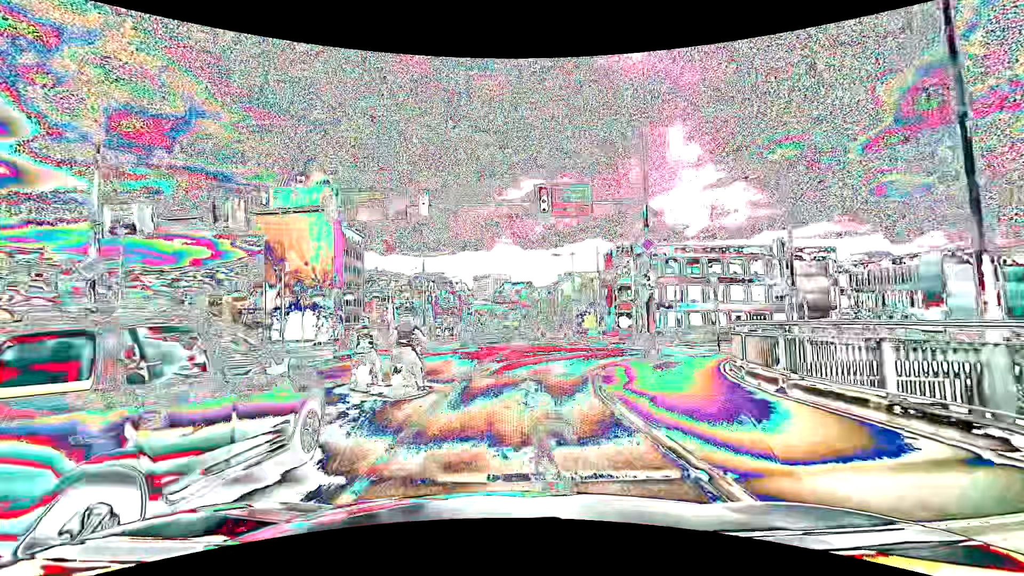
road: primary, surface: asphalt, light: Day
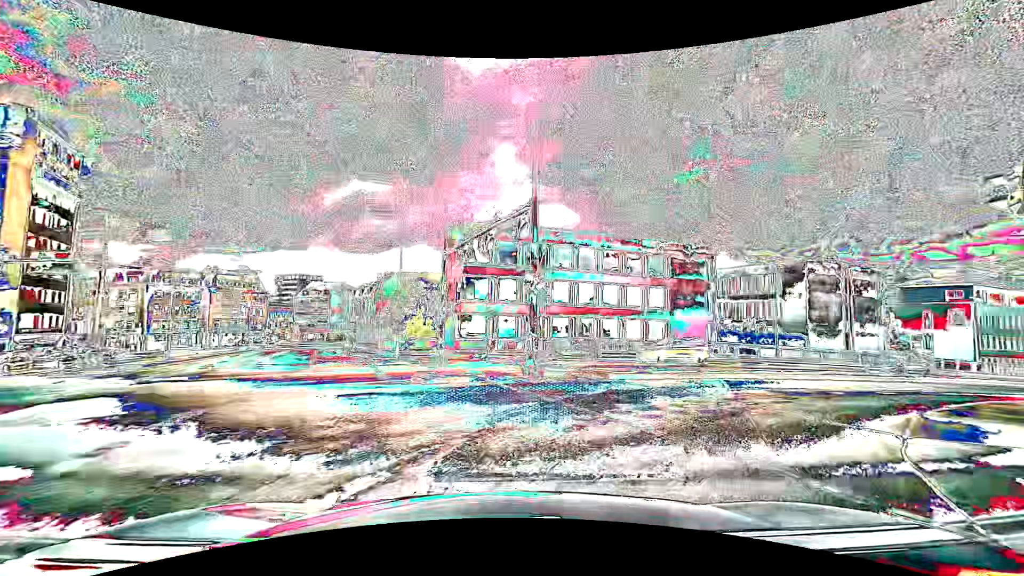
(+1.2, +18.8) m; +19°
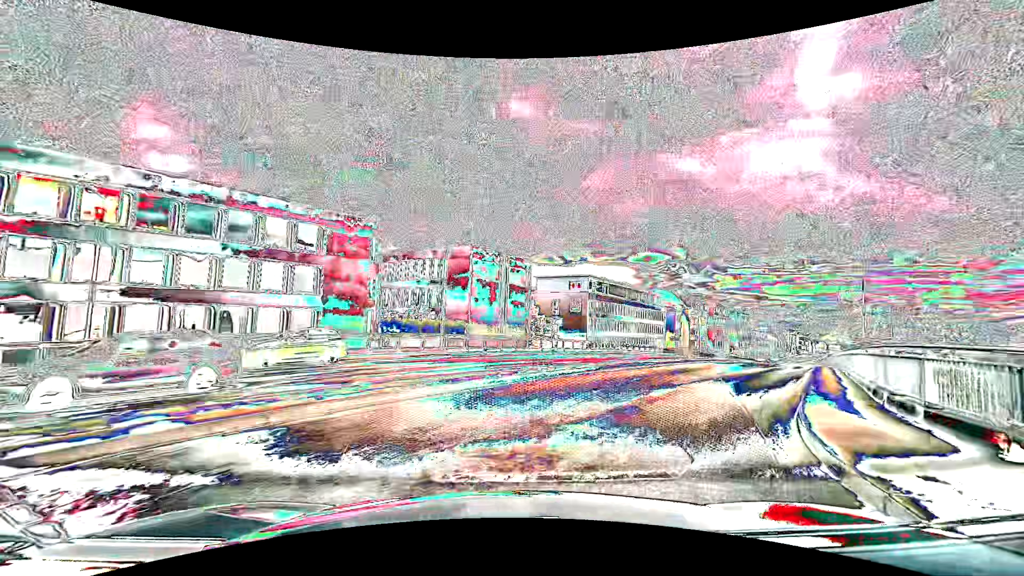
(+3.1, +9.6) m; +36°
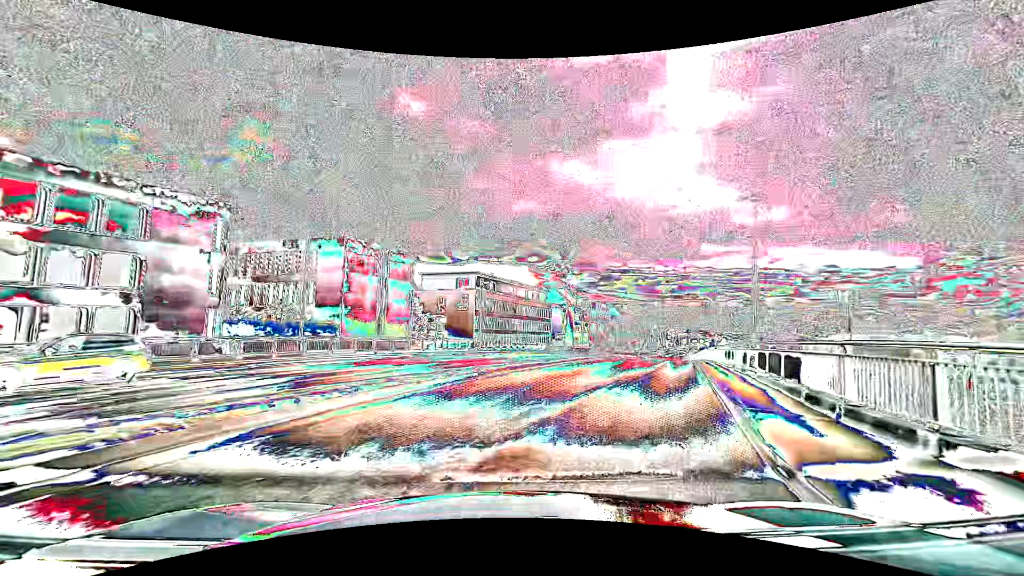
(+0.4, +3.7) m; +14°
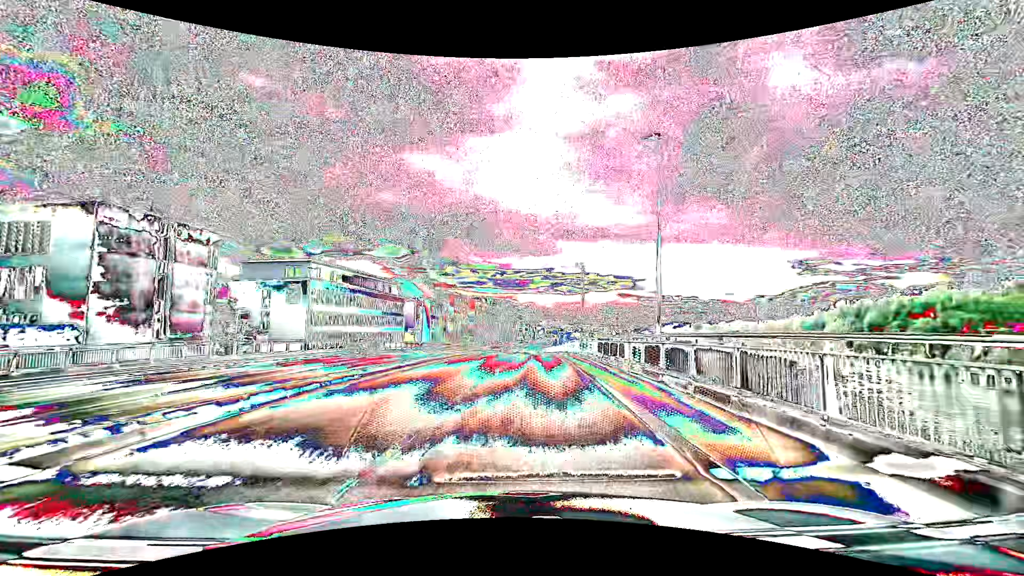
(+1.4, +8.1) m; +16°
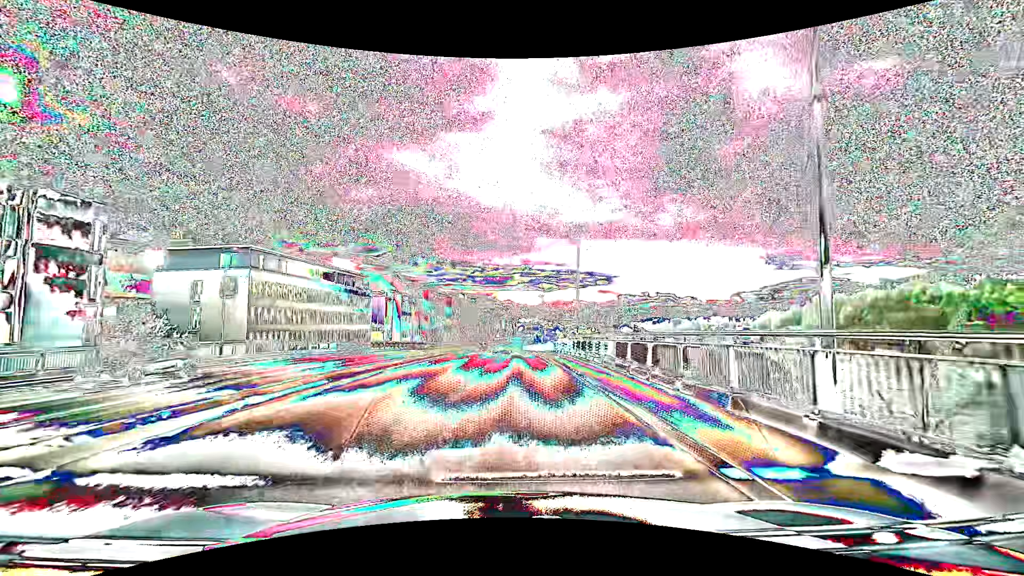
(+0.3, +9.5) m; +3°
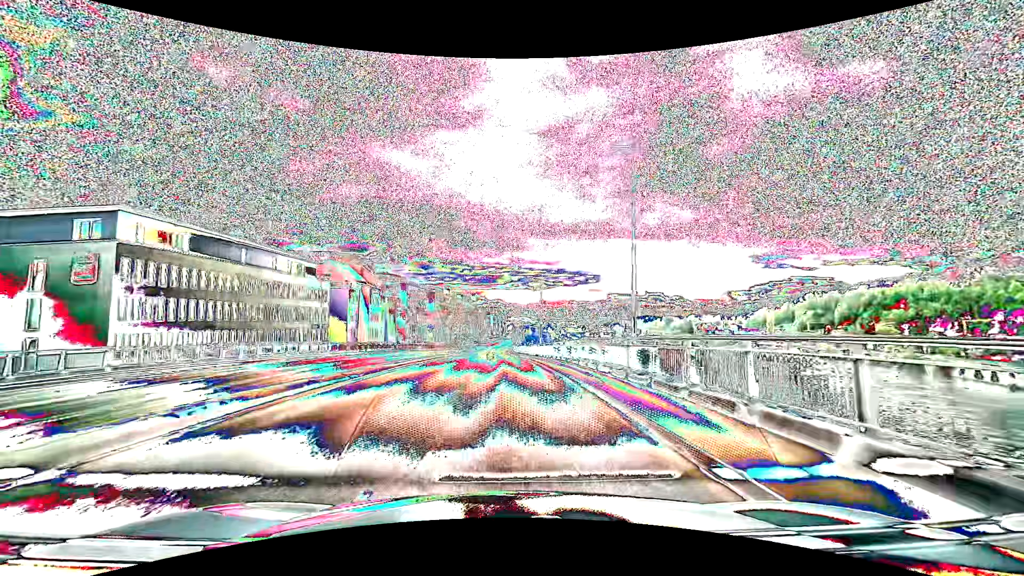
(+0.2, +17.7) m; +1°
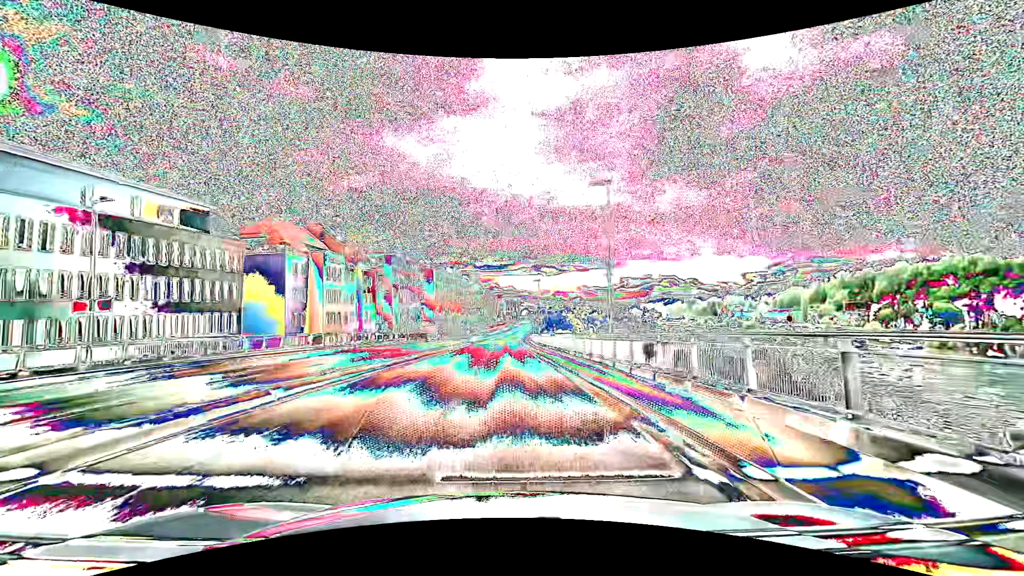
(-0.2, +30.6) m; -1°
(0, +10) (0, +20) (0, +30) (0, +40) (0, +50) (-1, +60) (-1, +70) (0, +80) (0, +90) (0, +100) m
